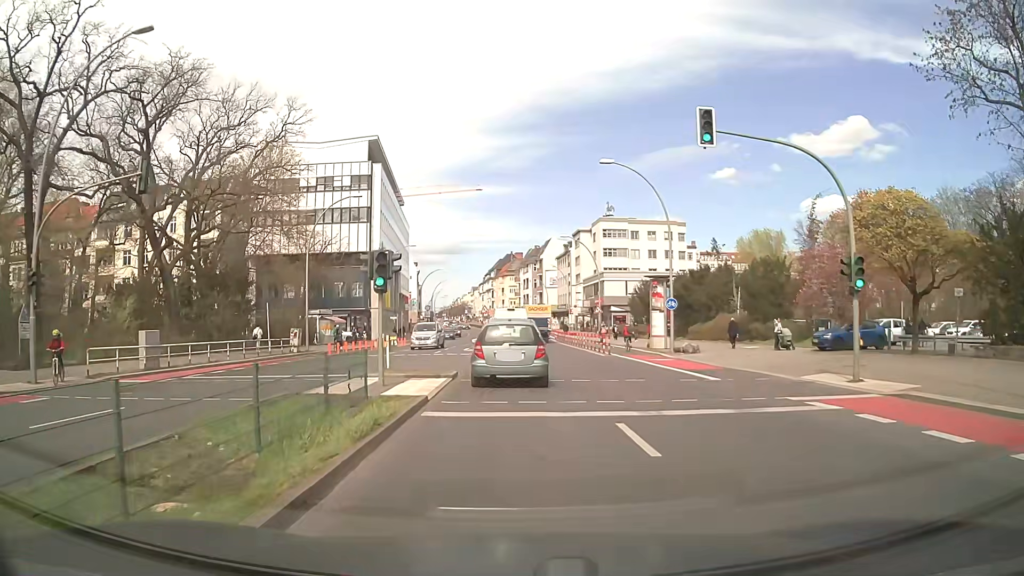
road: primary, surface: asphalt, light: Day
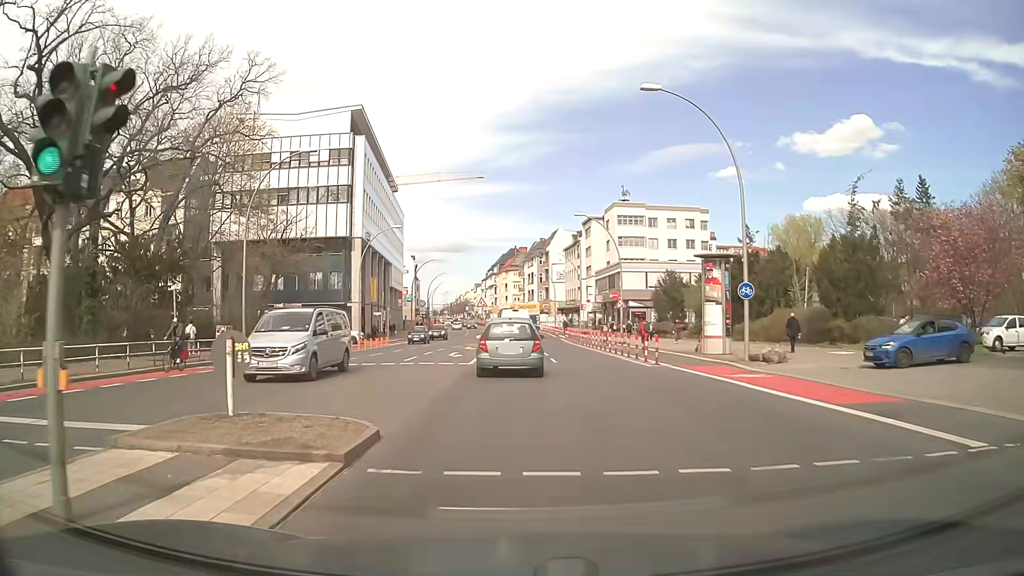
(0.0, +11.5) m; 0°
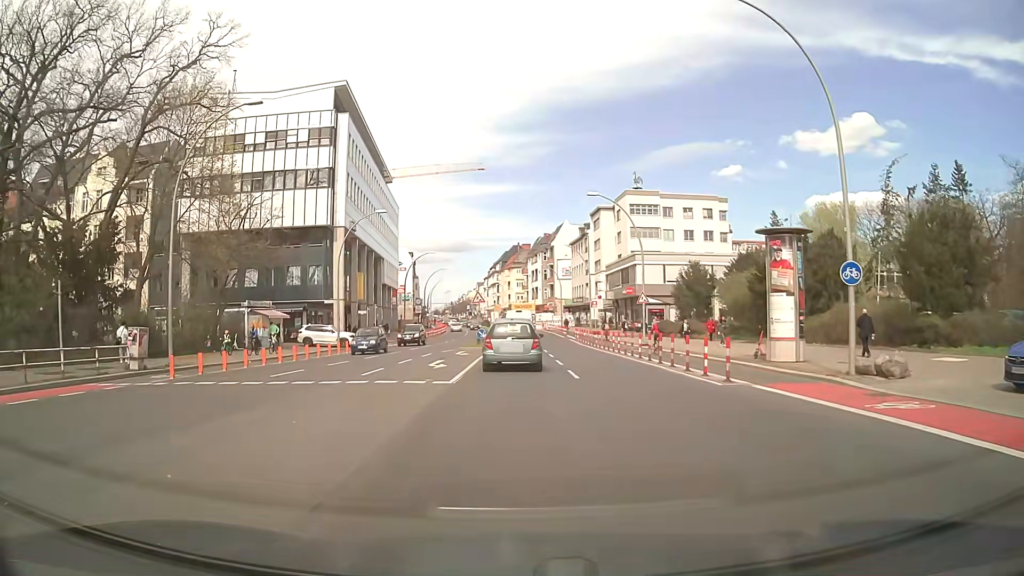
(0.0, +8.2) m; 0°
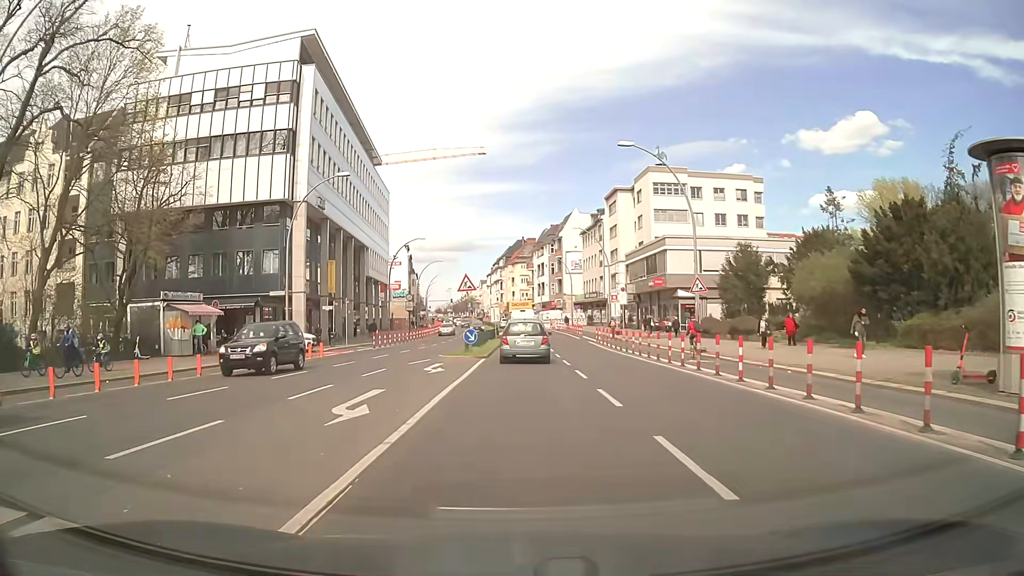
(0.0, +12.7) m; 0°
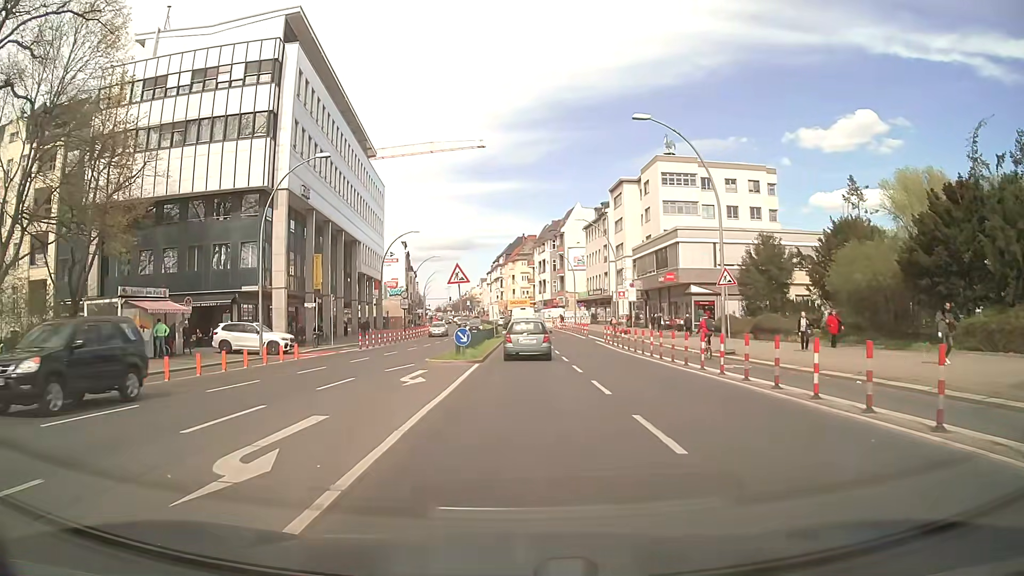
(0.0, +4.3) m; 0°
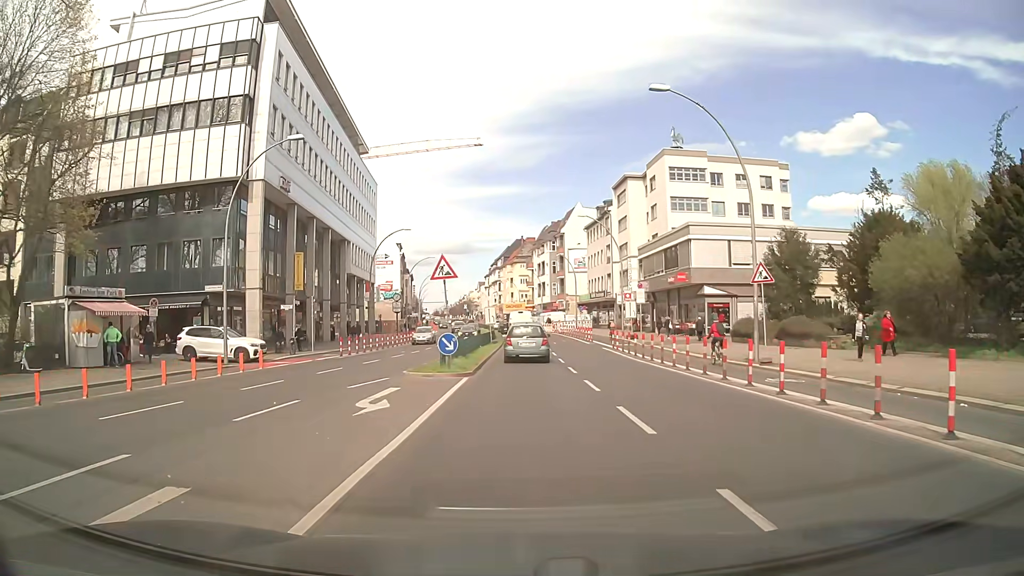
(0.0, +4.3) m; 0°
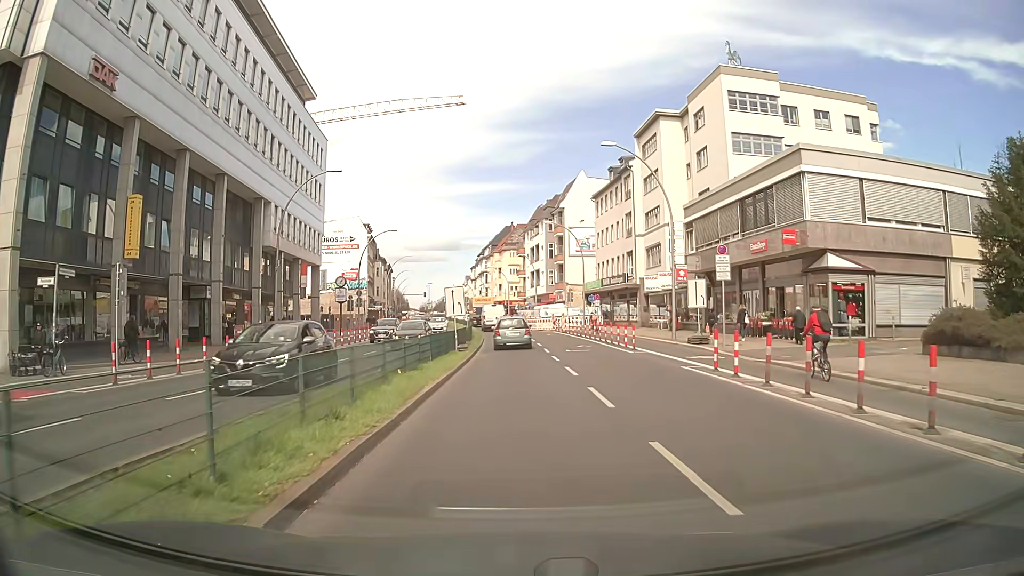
(0.0, +22.0) m; 0°
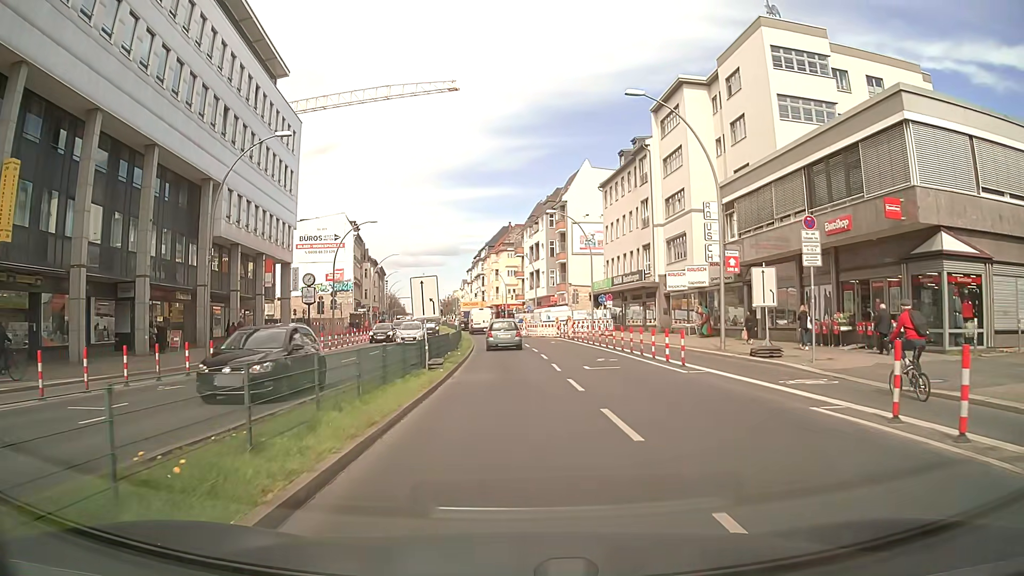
(0.0, +8.9) m; 0°
(0, +10) (0, +20) (0, +30) (-1, +40) (-1, +50) (-2, +60) (-3, +70) (-4, +80) (-6, +90) (-7, +100) m
